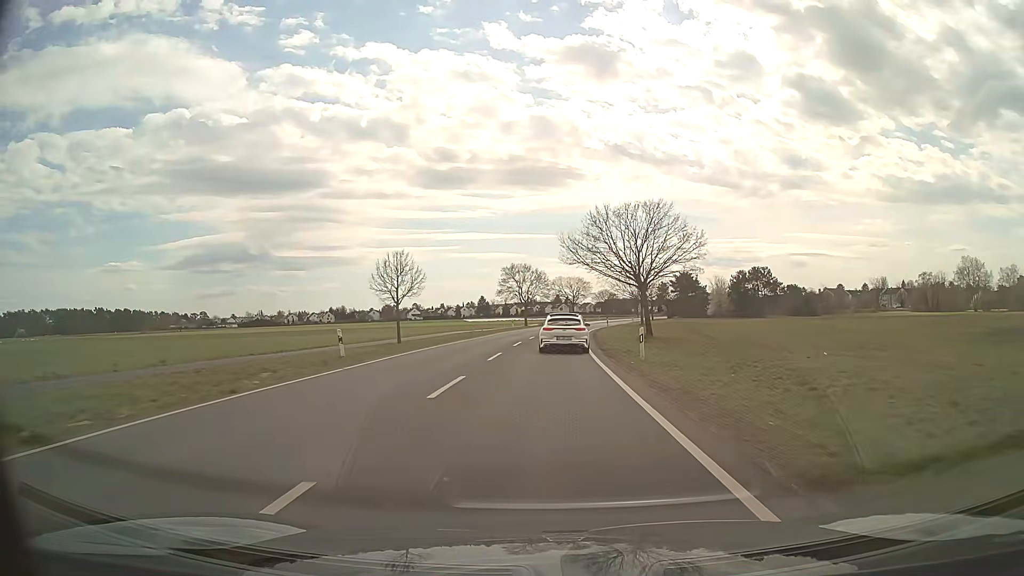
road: secondary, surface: asphalt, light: Day
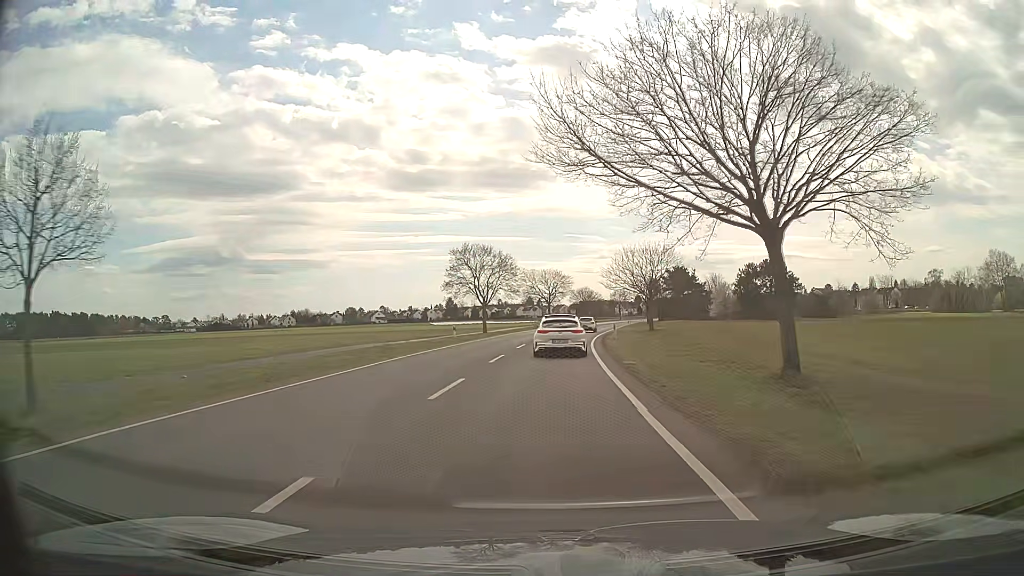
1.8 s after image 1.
(+0.6, +28.8) m; +3°
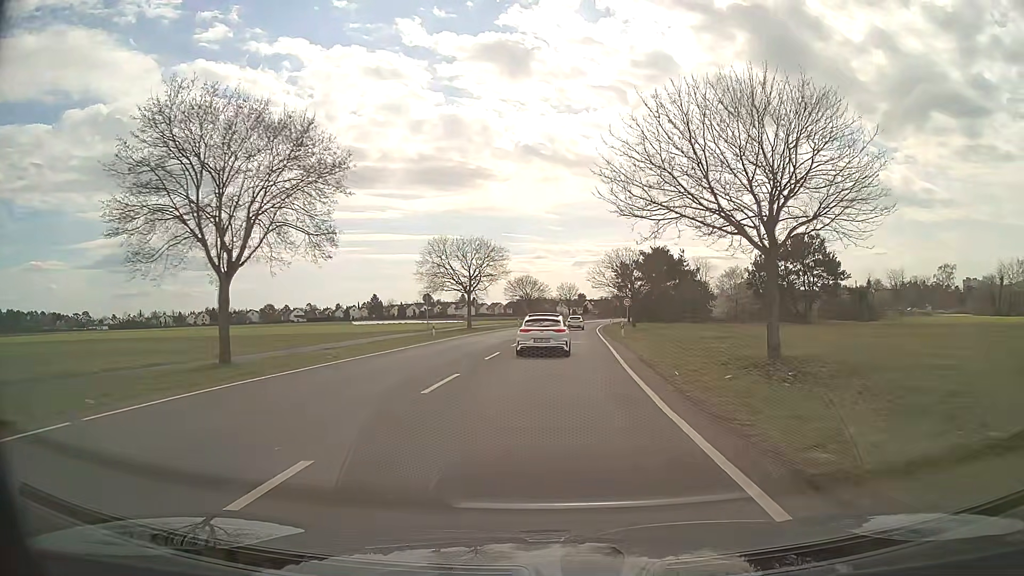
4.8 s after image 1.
(+2.2, +47.5) m; +5°
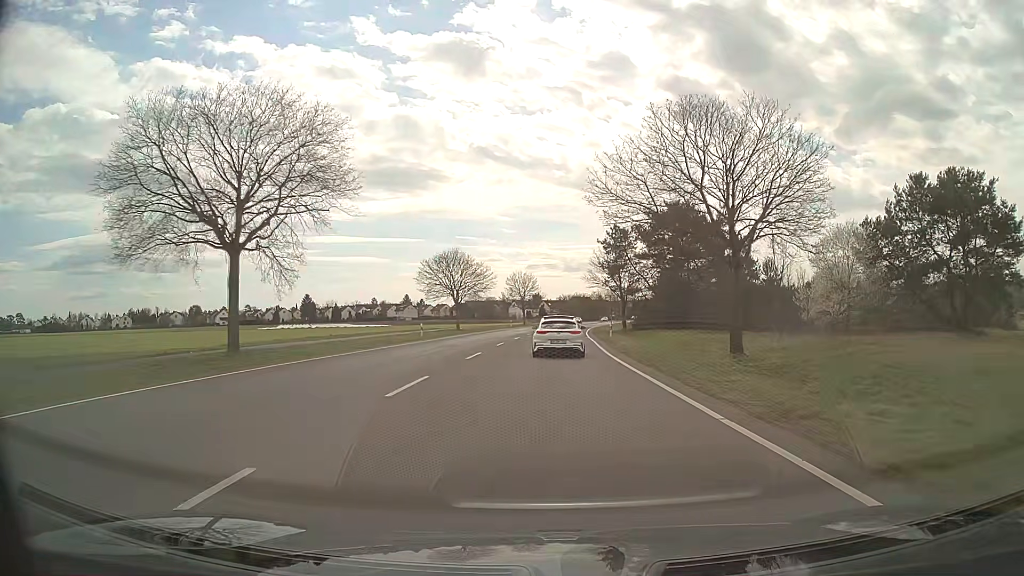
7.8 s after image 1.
(+1.6, +49.0) m; +4°
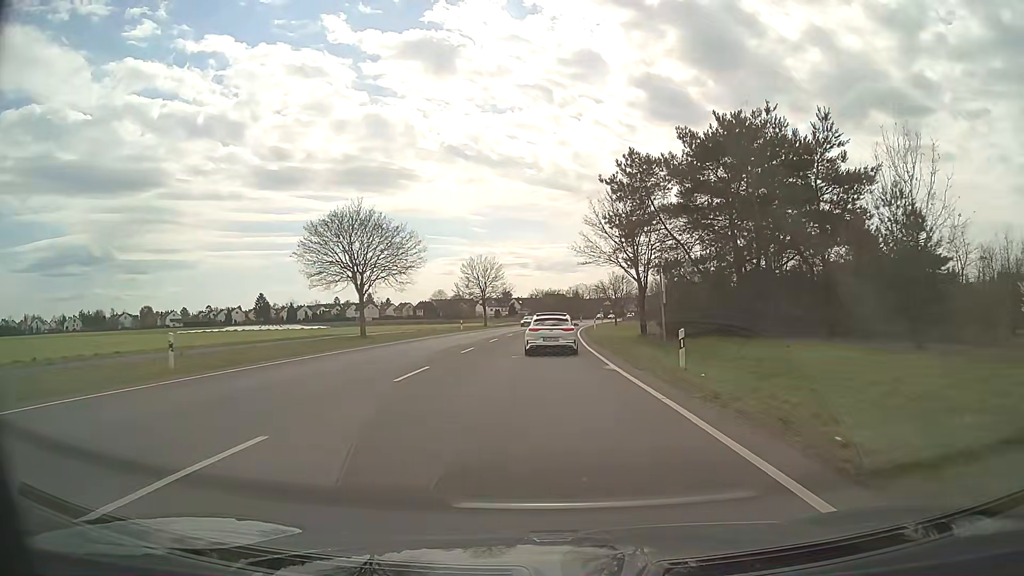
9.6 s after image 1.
(+0.6, +30.2) m; +2°
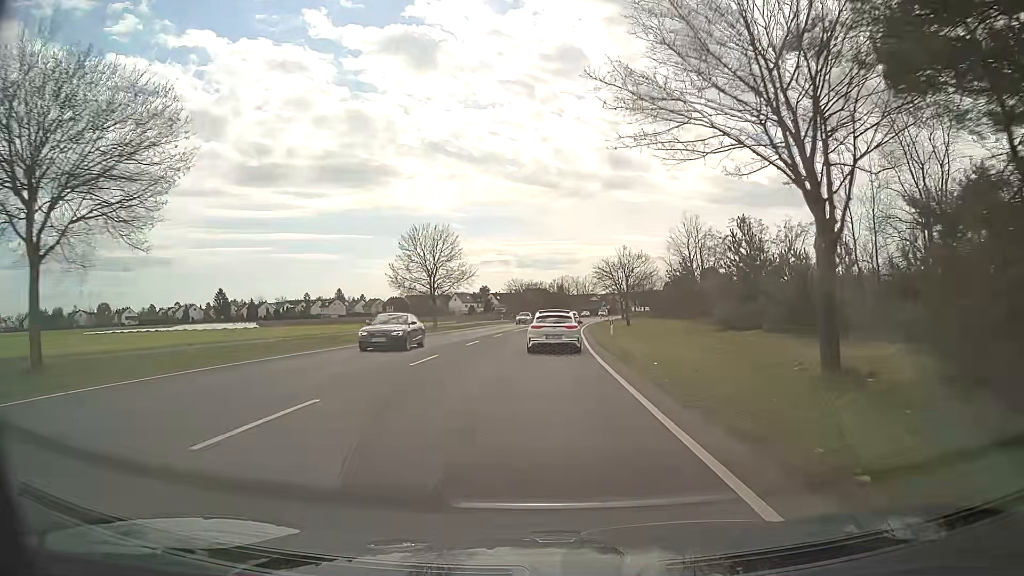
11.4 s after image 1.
(+0.5, +30.2) m; +2°
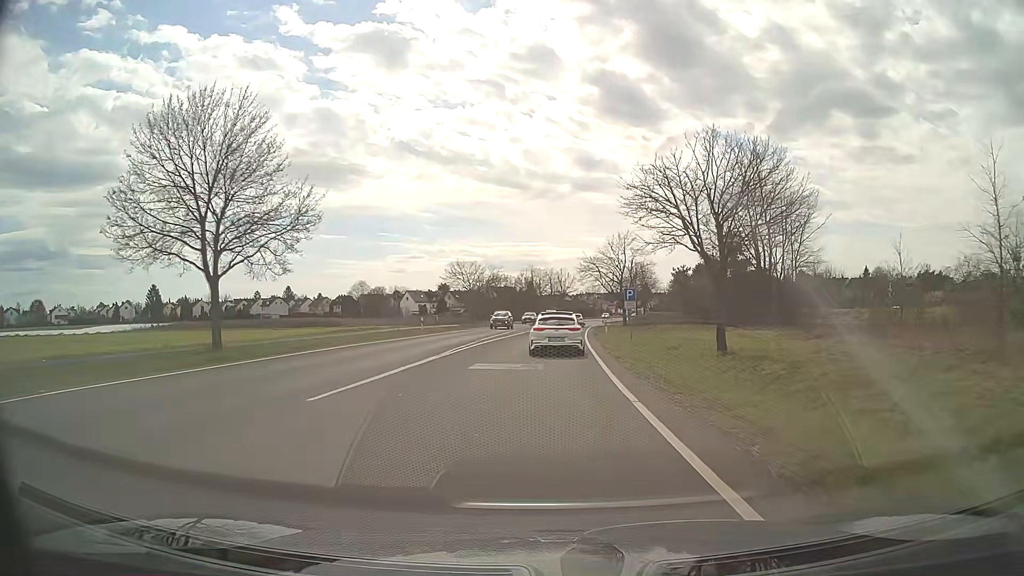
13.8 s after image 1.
(+0.8, +40.1) m; +3°
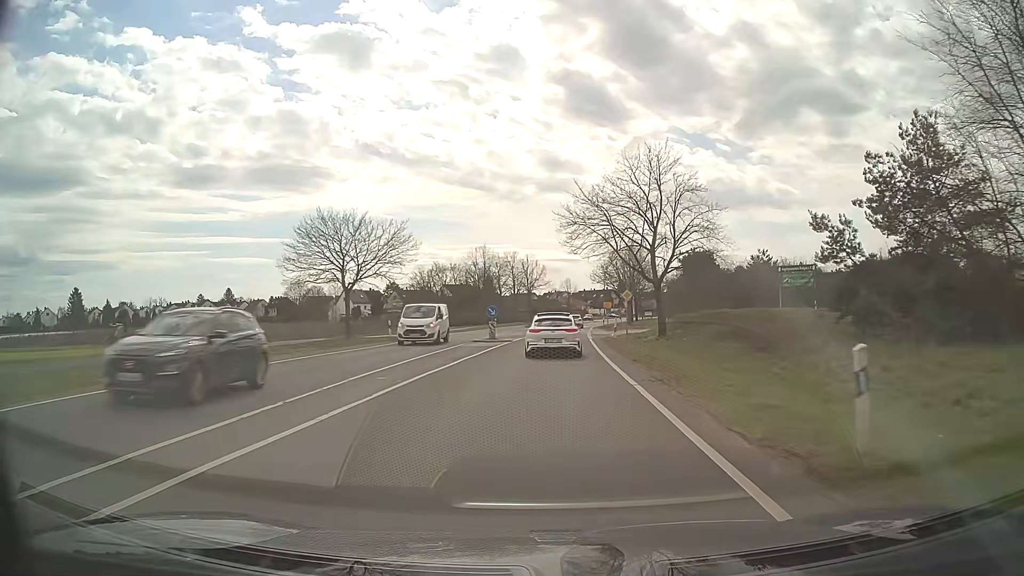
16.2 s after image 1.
(+1.0, +40.0) m; +3°
(0, +10) (0, +20) (0, +30) (+1, +40) (+1, +50) (+2, +60) (+3, +70) (+4, +80) (+6, +90) (+7, +100) m
